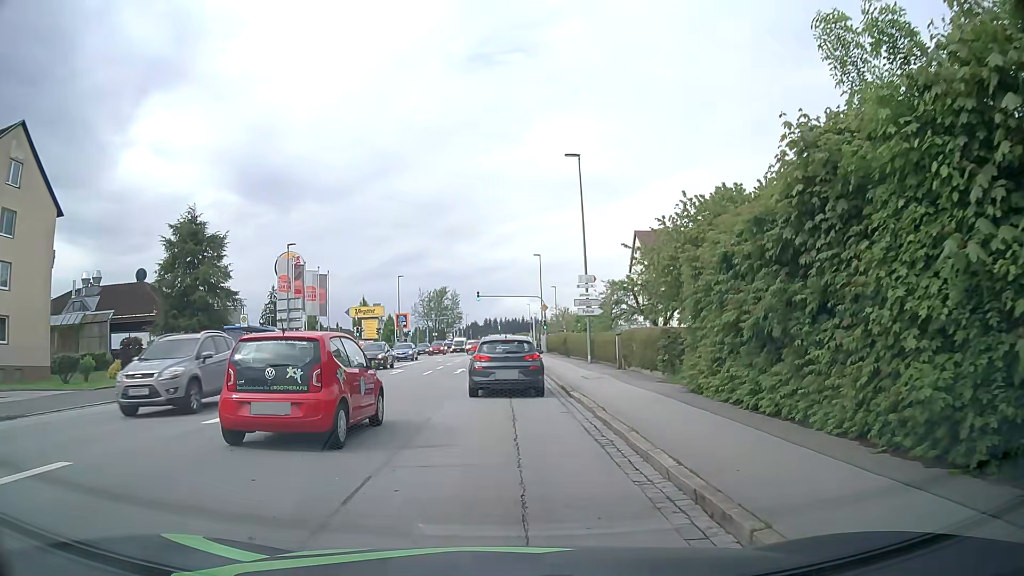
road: tertiary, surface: asphalt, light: Day
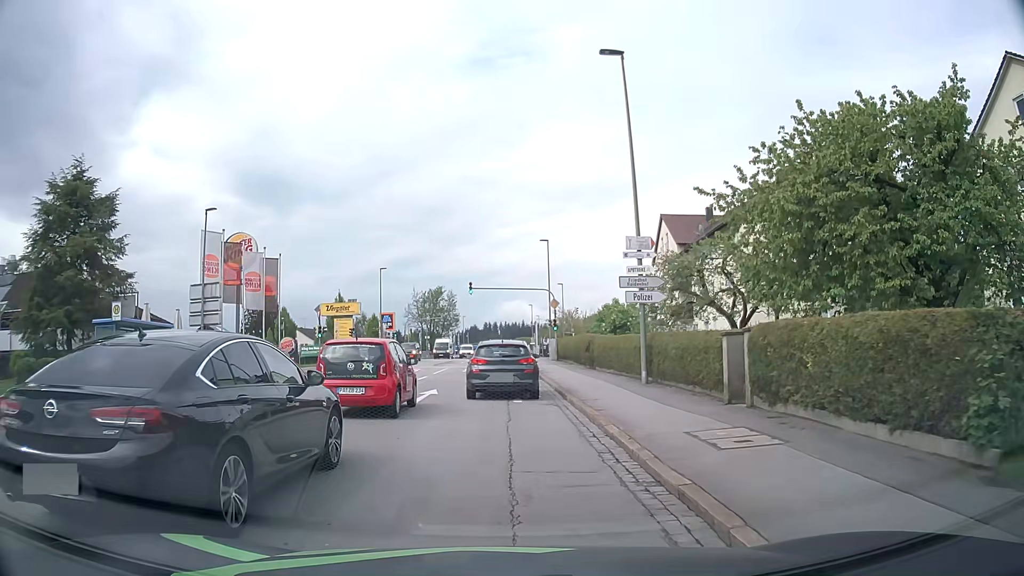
(-0.4, +13.1) m; -1°
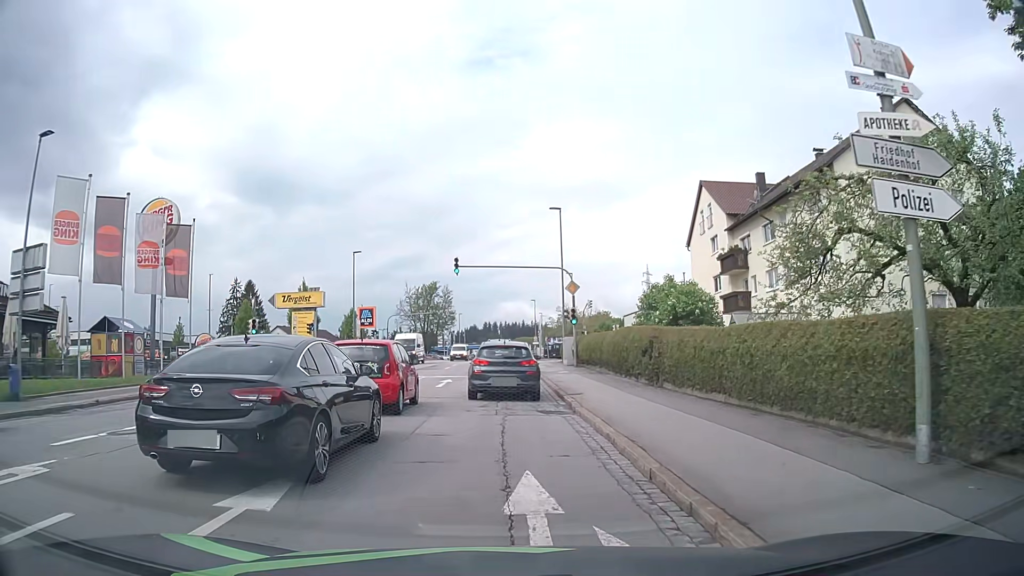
(0.0, +13.8) m; 0°
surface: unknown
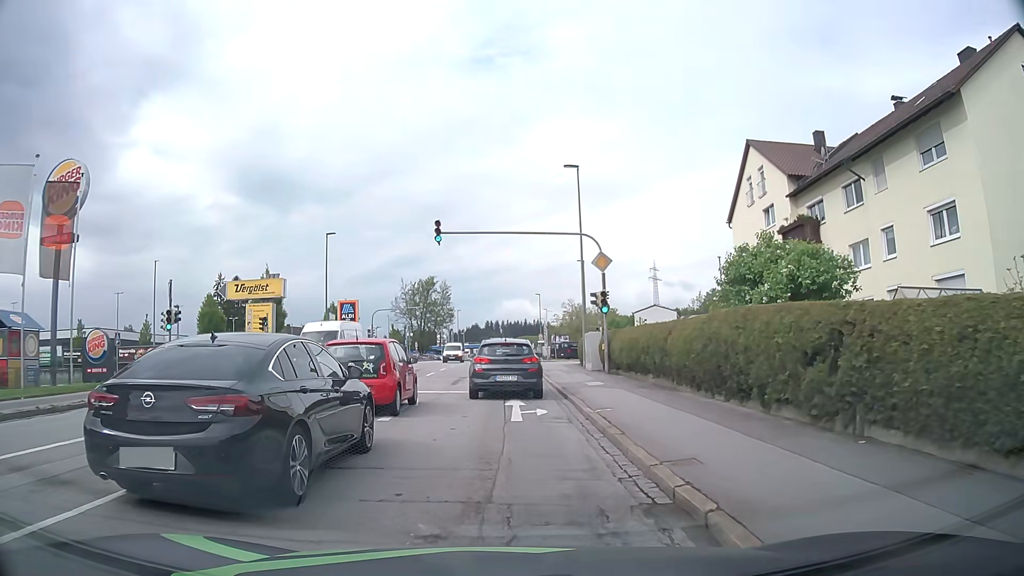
(0.0, +10.4) m; +1°
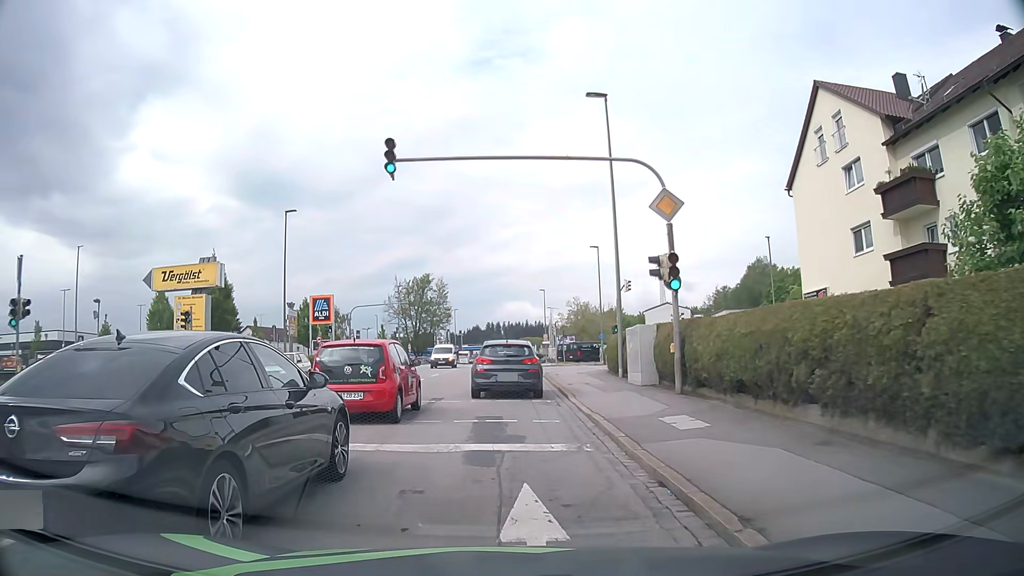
(-0.1, +10.5) m; -1°
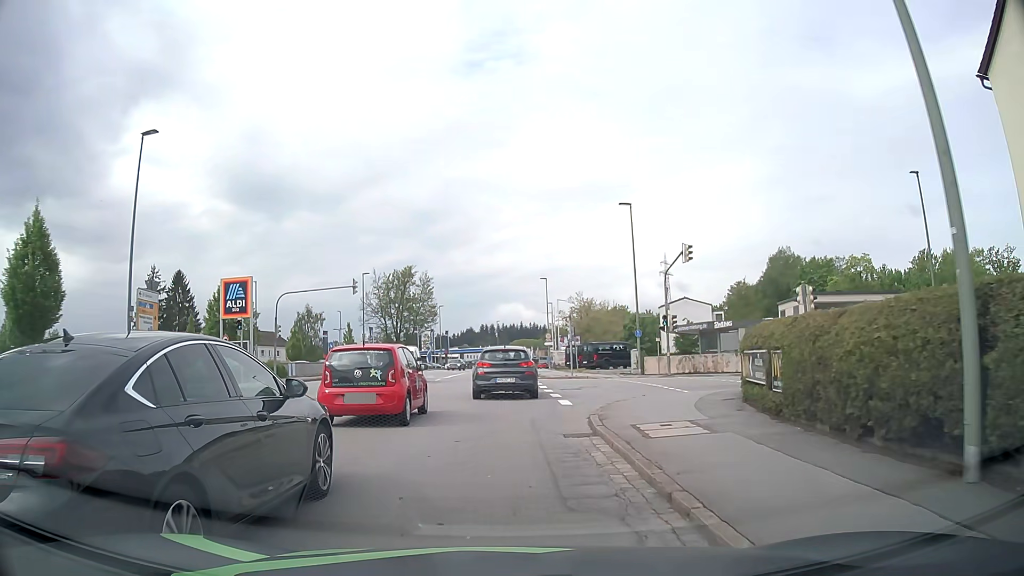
(+0.2, +18.5) m; 0°
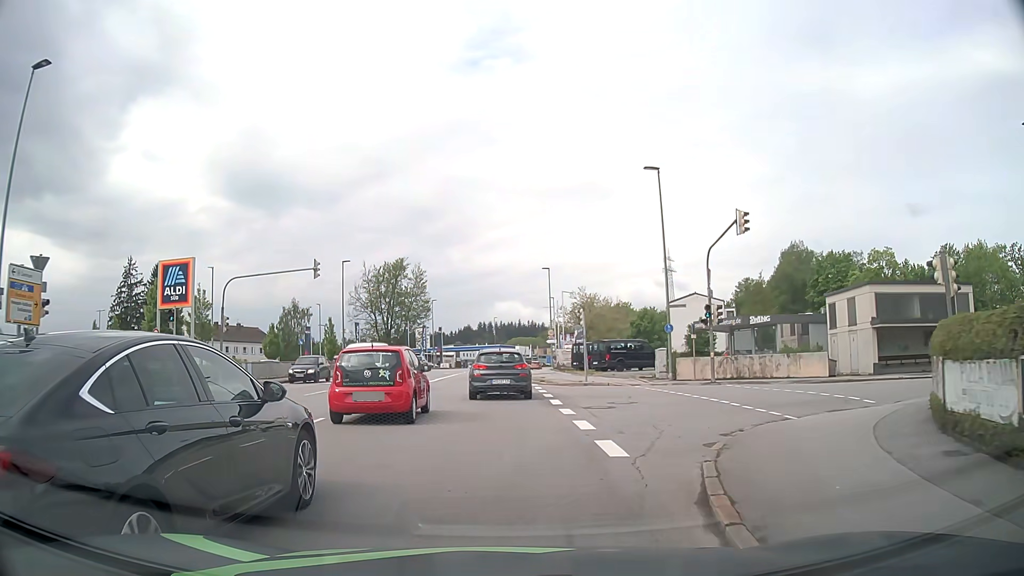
(+0.1, +8.1) m; +1°
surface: asphalt
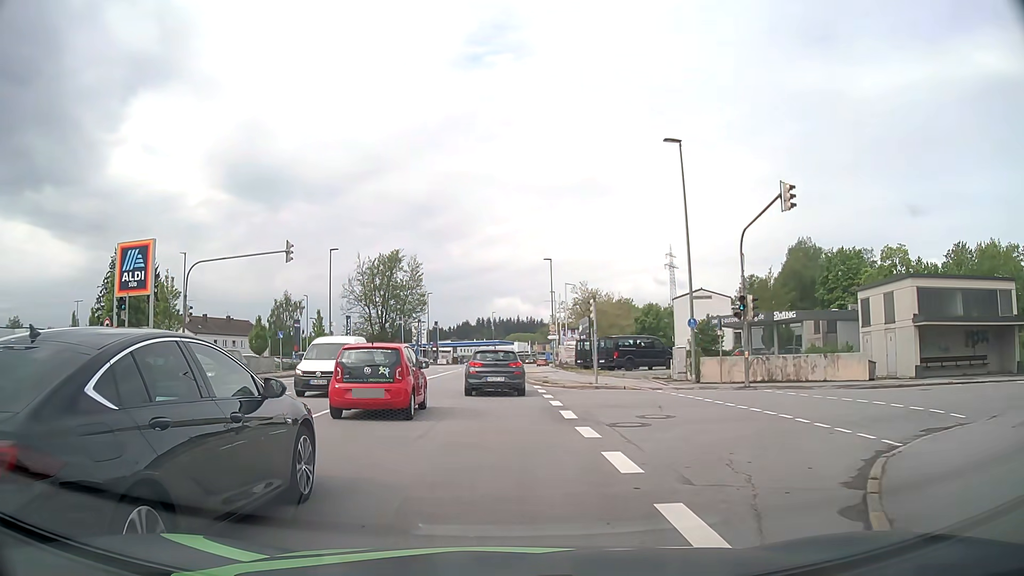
(0.0, +4.3) m; +2°
(0, +10) (-1, +20) (-1, +30) (-2, +40) (-2, +50) (-3, +60) (-3, +70) (-2, +80) (-2, +90) (-1, +100) m
